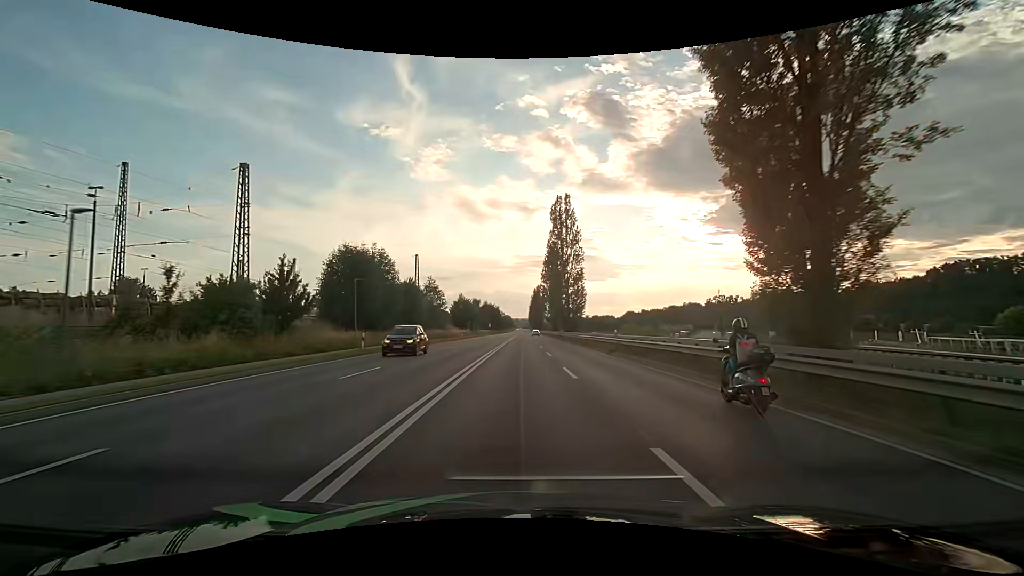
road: primary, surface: asphalt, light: Day
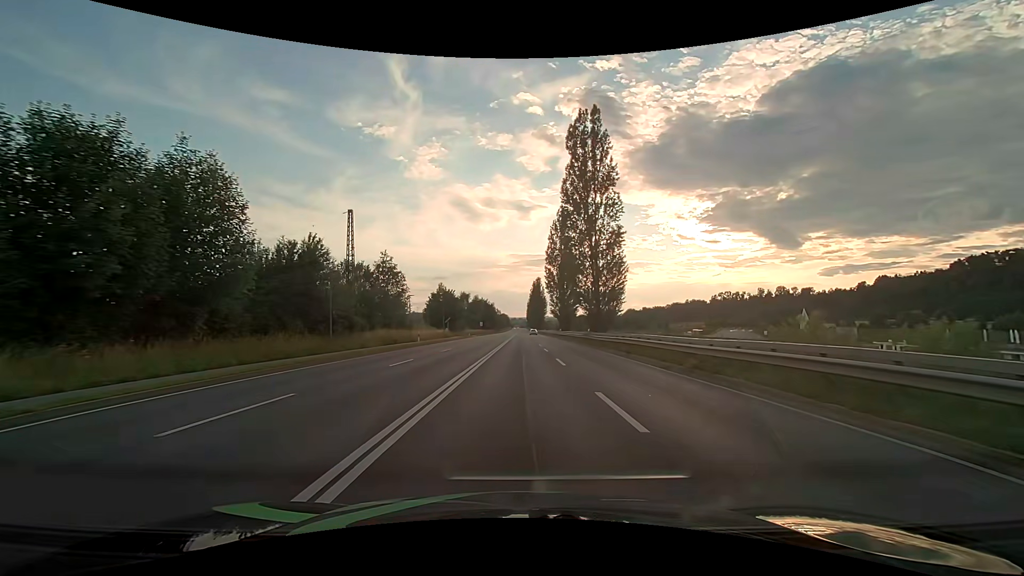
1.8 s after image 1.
(0.0, +31.3) m; 0°
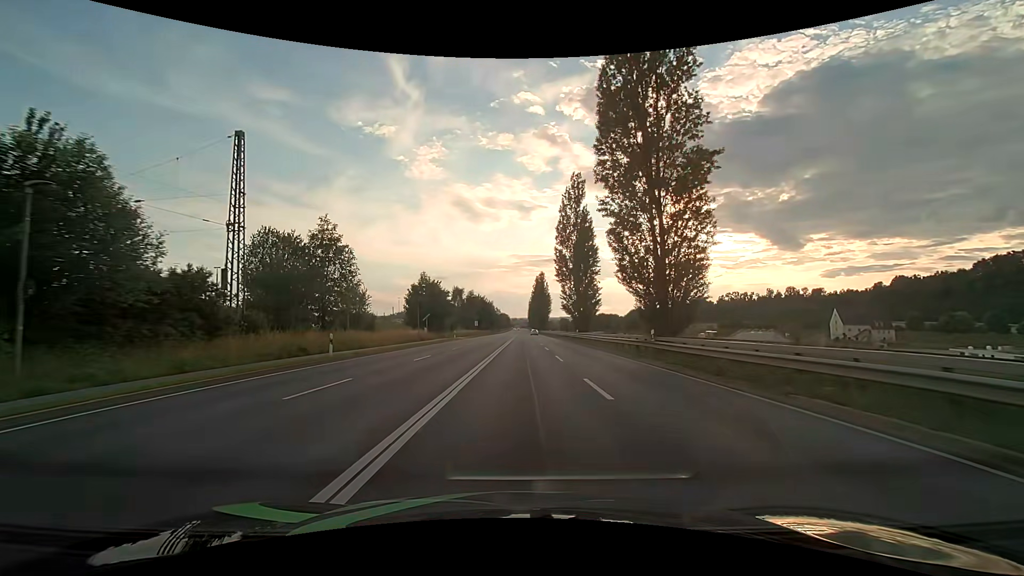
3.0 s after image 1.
(0.0, +20.8) m; 0°
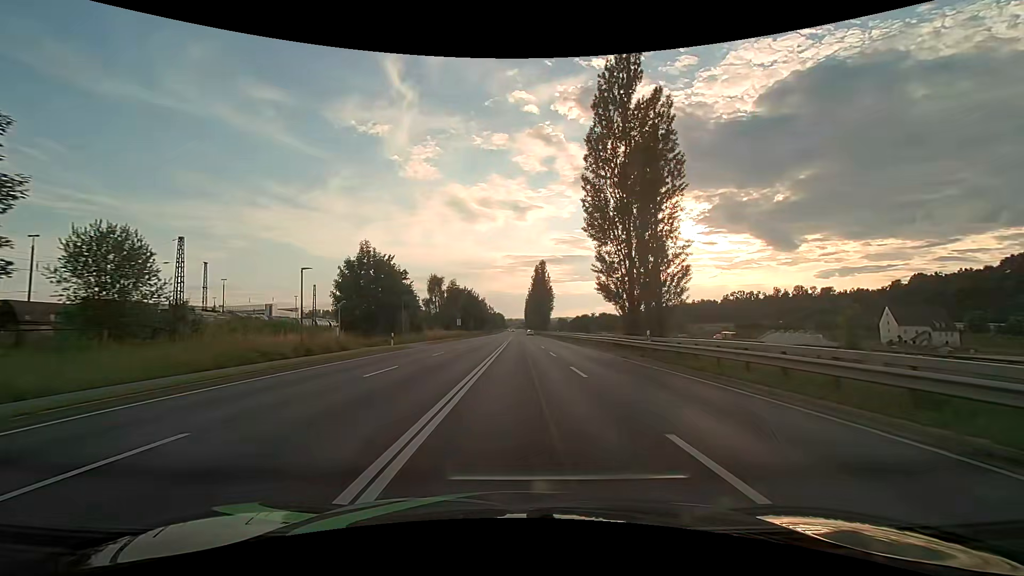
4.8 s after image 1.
(0.0, +31.4) m; 0°
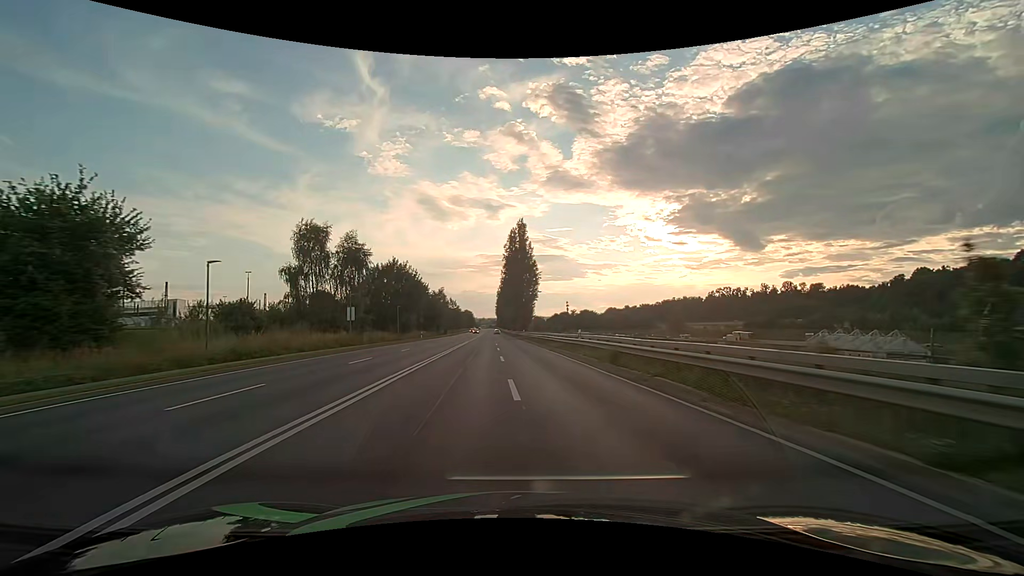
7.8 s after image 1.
(+1.6, +53.1) m; +3°
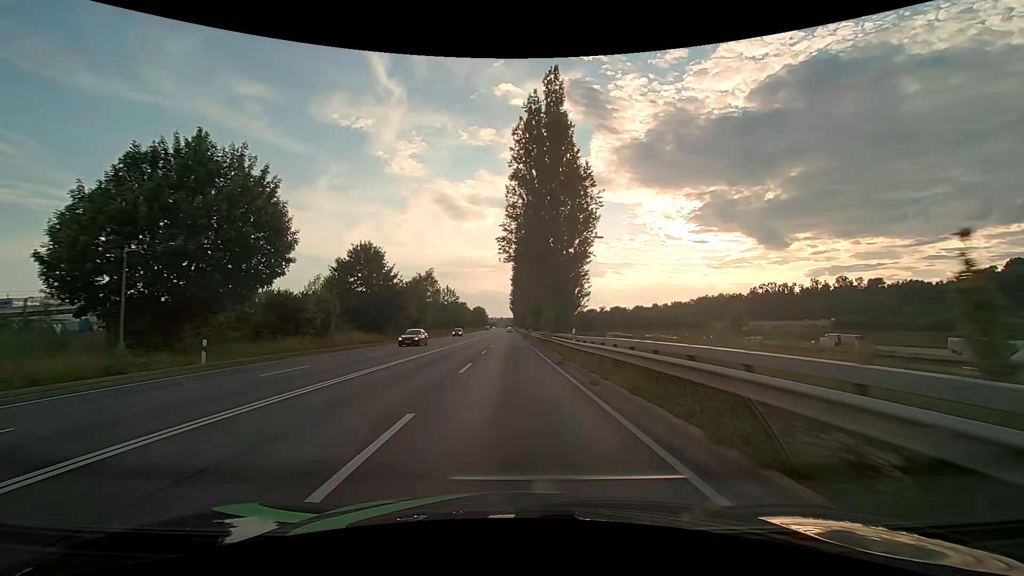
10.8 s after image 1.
(-0.7, +53.6) m; -2°
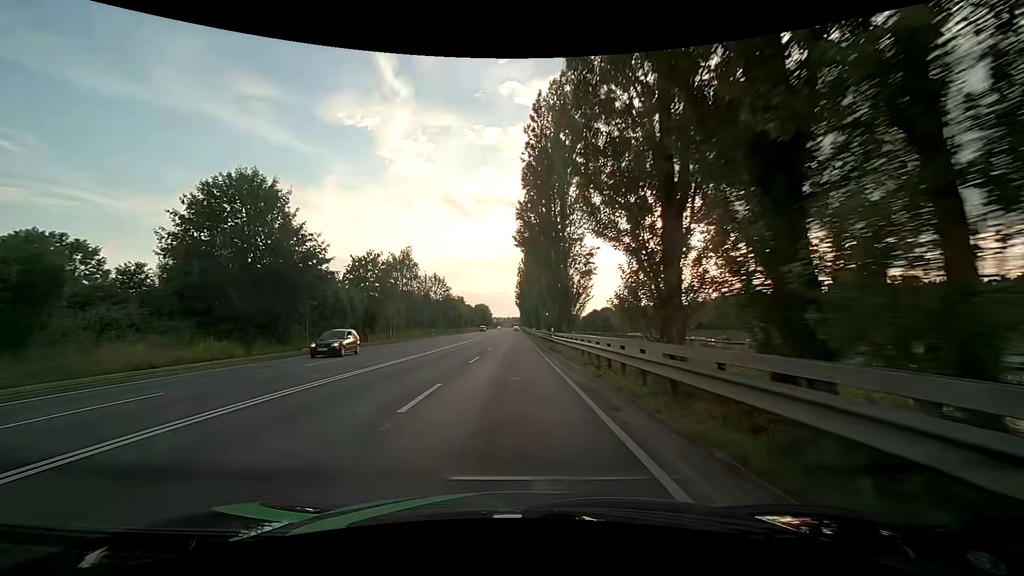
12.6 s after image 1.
(-0.2, +31.9) m; -1°
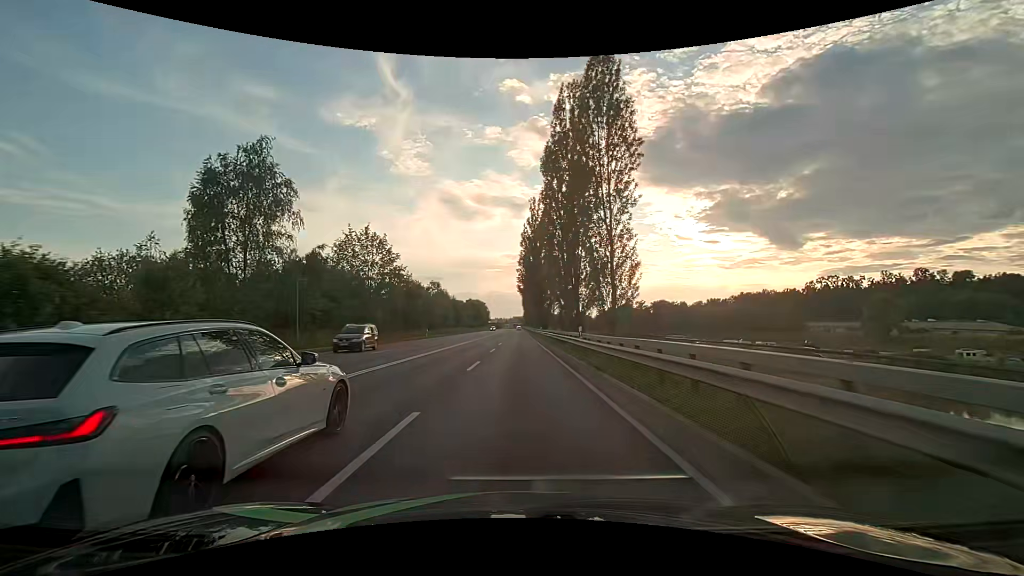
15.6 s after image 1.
(-0.4, +52.3) m; 0°
(0, +10) (0, +20) (0, +30) (0, +40) (0, +50) (0, +60) (+1, +70) (+1, +80) (+1, +90) (+1, +100) m
